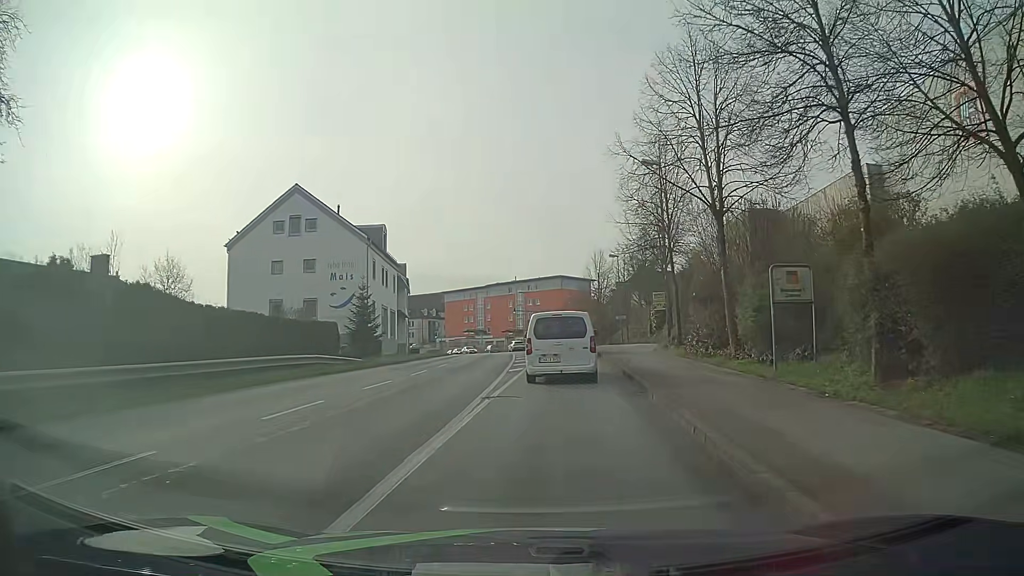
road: tertiary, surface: asphalt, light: Day
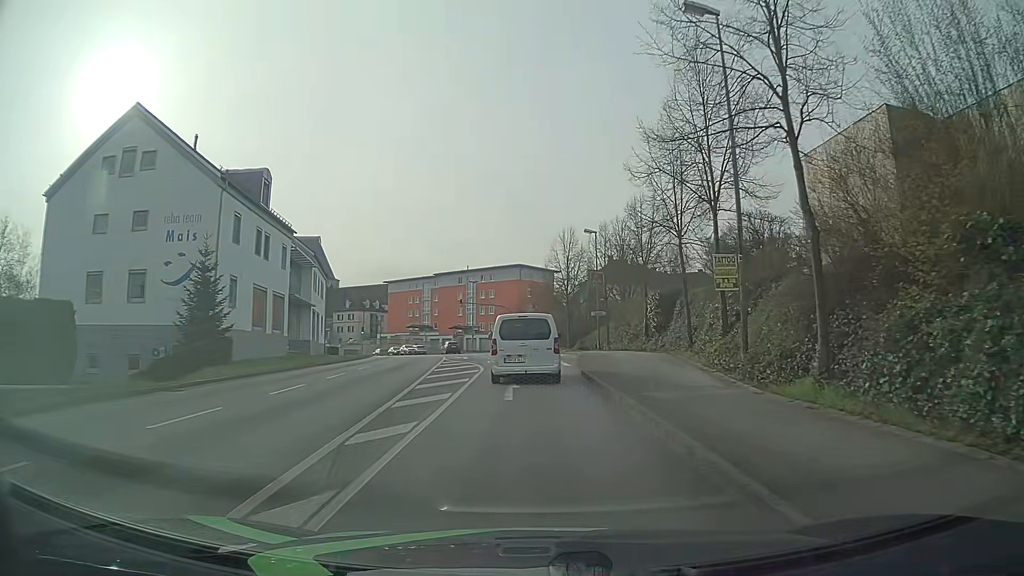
(+0.9, +19.4) m; +4°
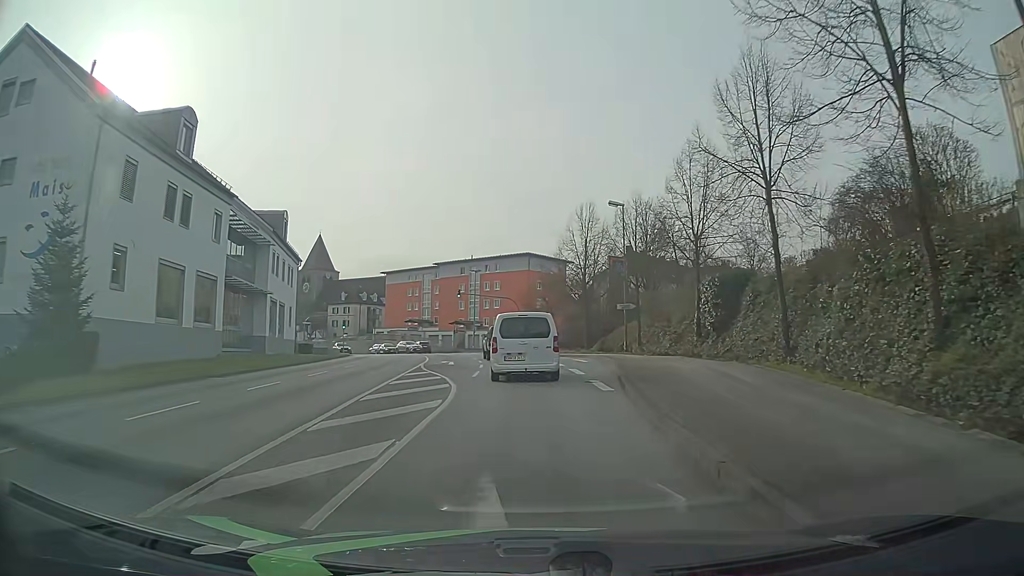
(0.0, +11.8) m; 0°
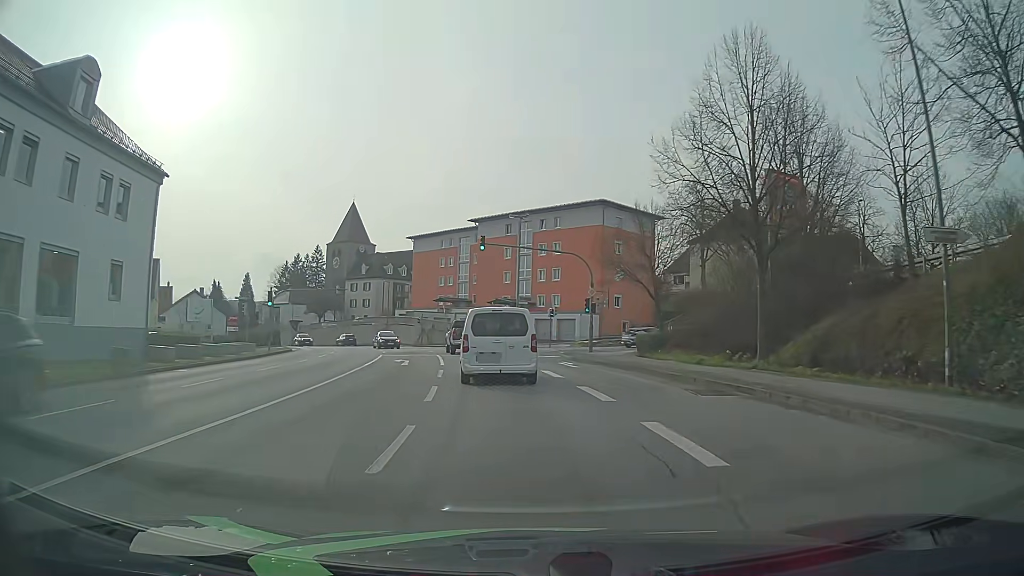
(-0.9, +32.1) m; -5°
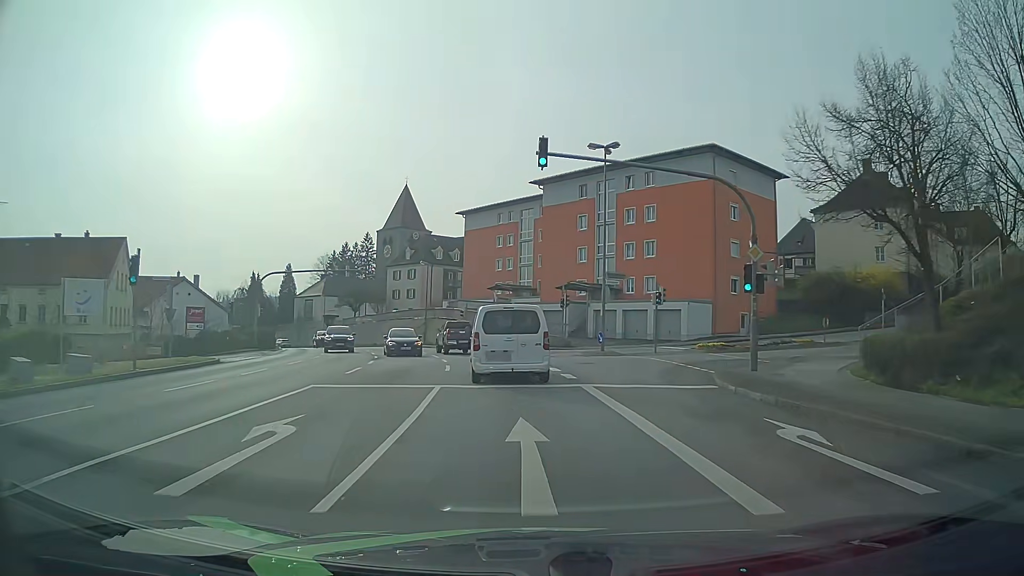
(-1.0, +19.5) m; -6°
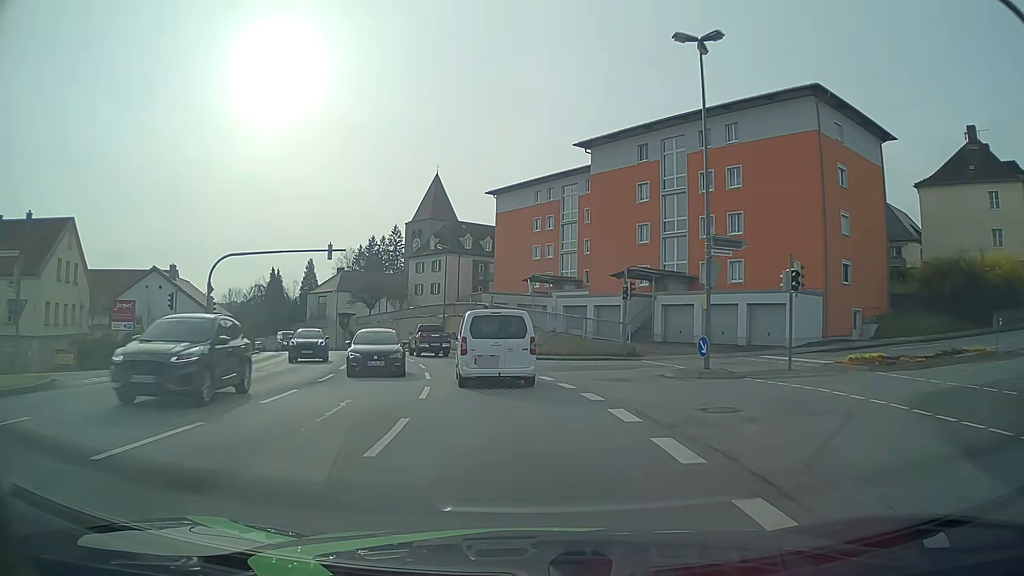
(-0.3, +13.3) m; -3°
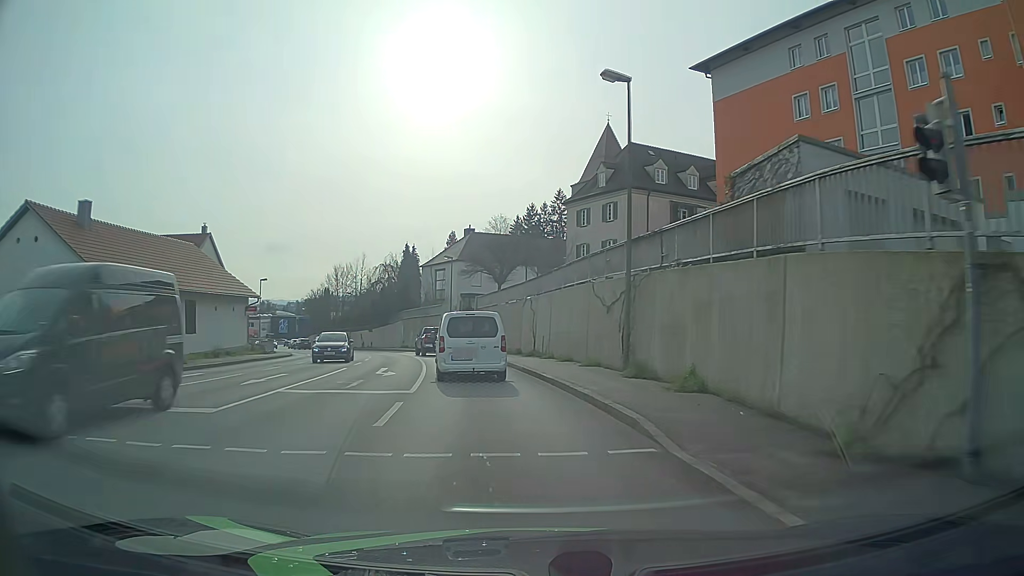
(-4.2, +34.1) m; -15°
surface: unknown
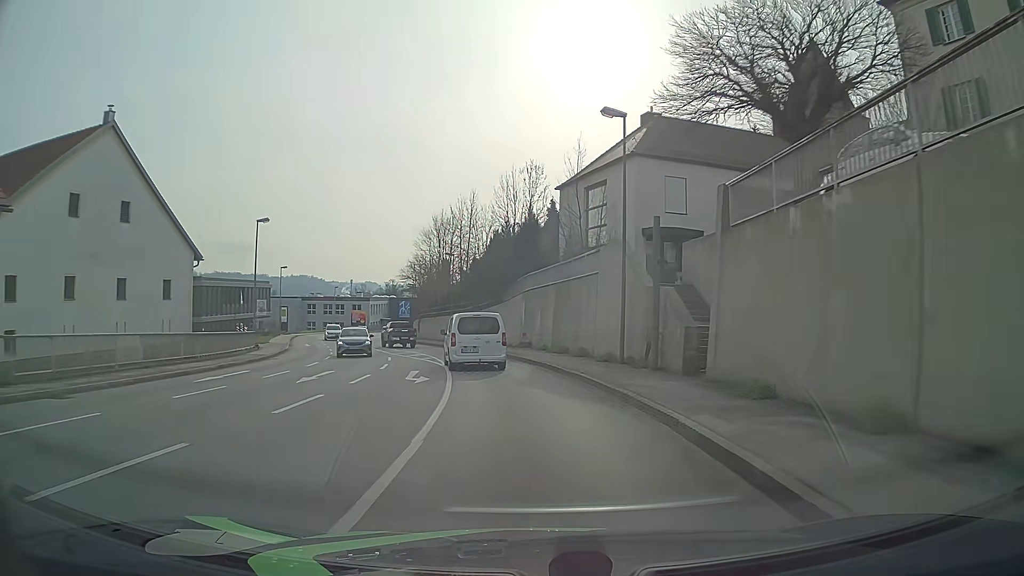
(-4.5, +36.4) m; -14°
(0, +10) (-1, +20) (-3, +30) (-5, +40) (-8, +49) (-11, +59) (-14, +68) (-17, +78) (-19, +87) (-21, +97) m
